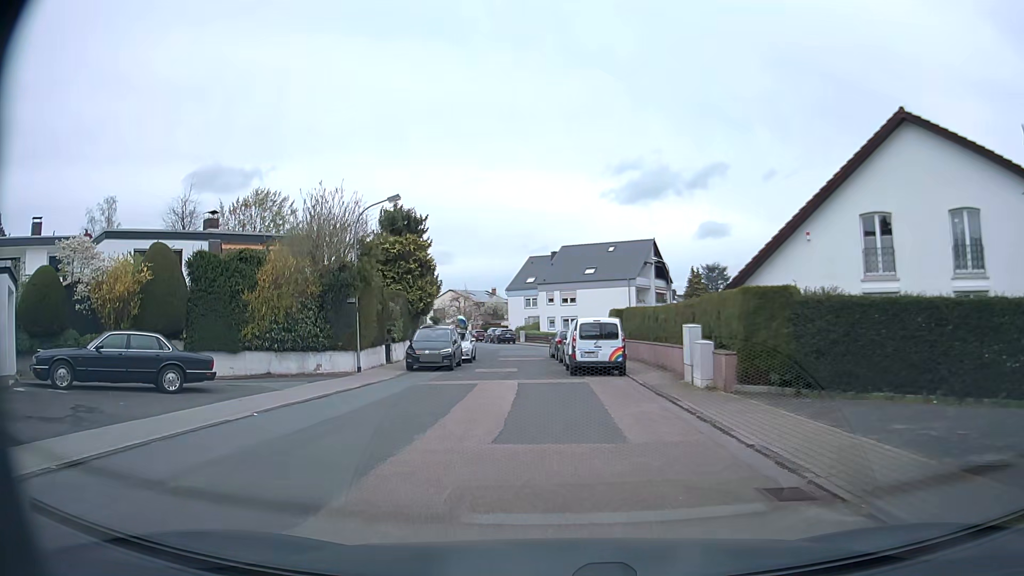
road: residential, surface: asphalt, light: Day
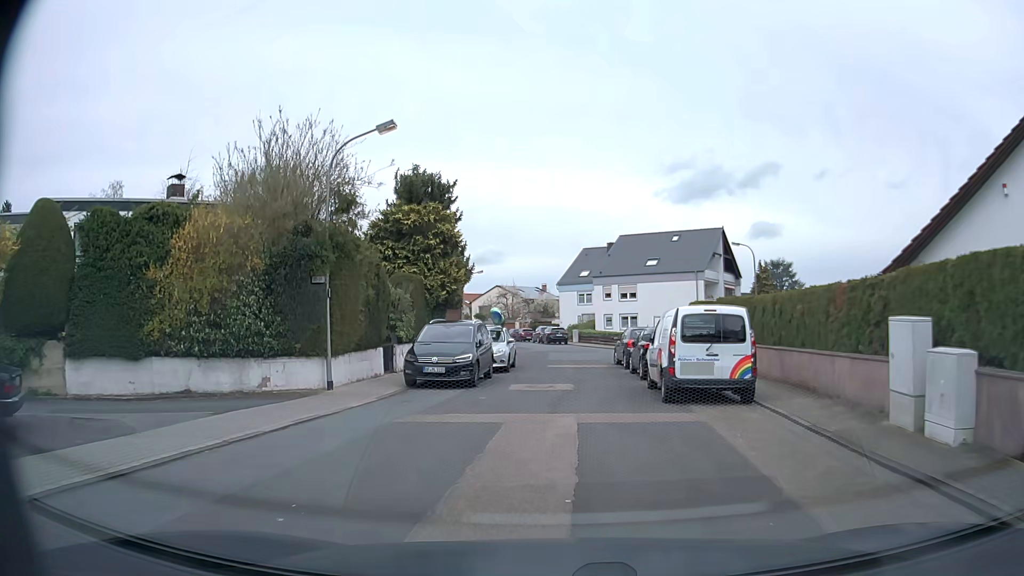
(-0.5, +8.6) m; -5°
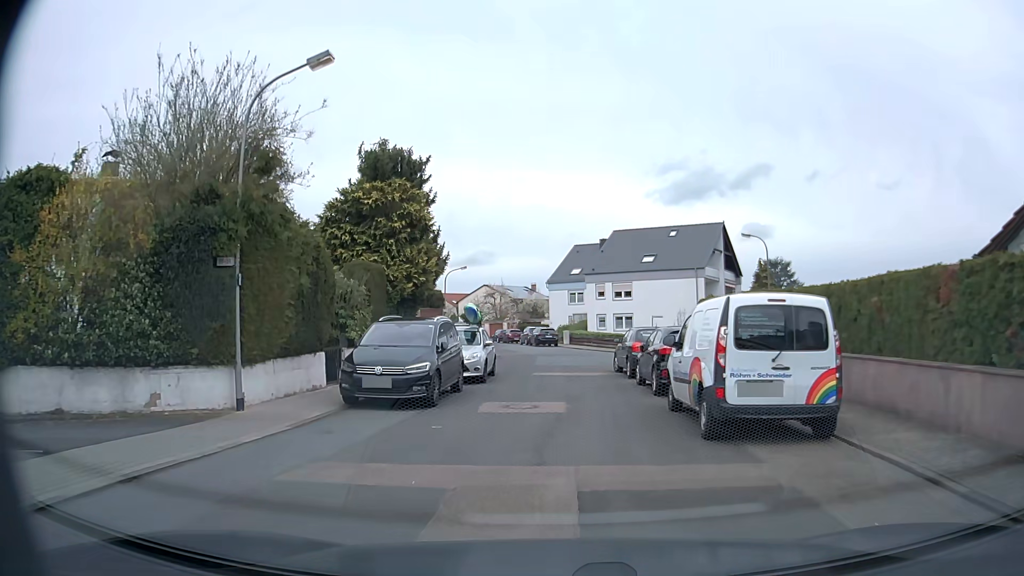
(0.0, +4.3) m; +1°
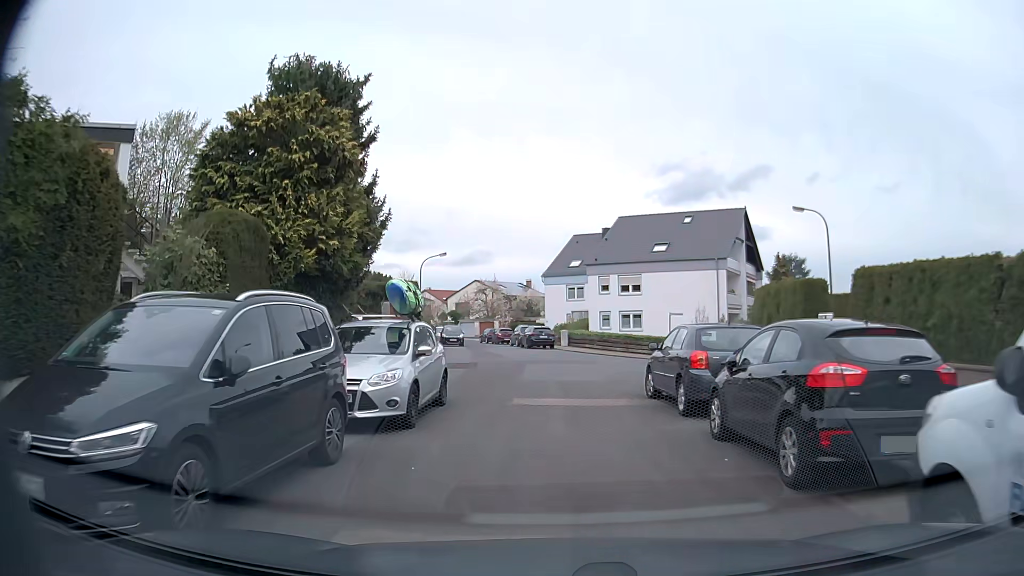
(0.0, +8.6) m; 0°
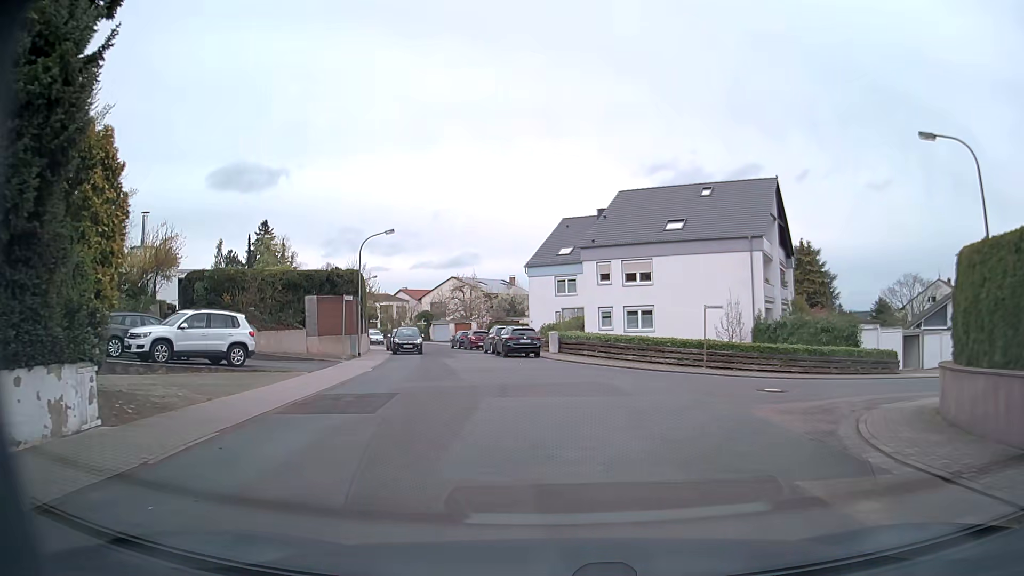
(0.0, +11.6) m; +2°
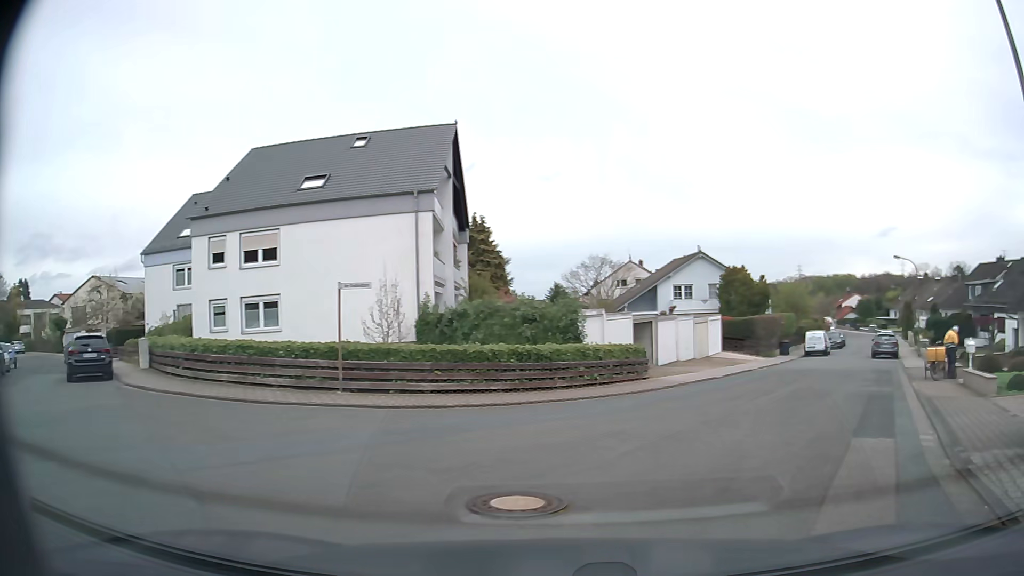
(+1.8, +11.3) m; +28°
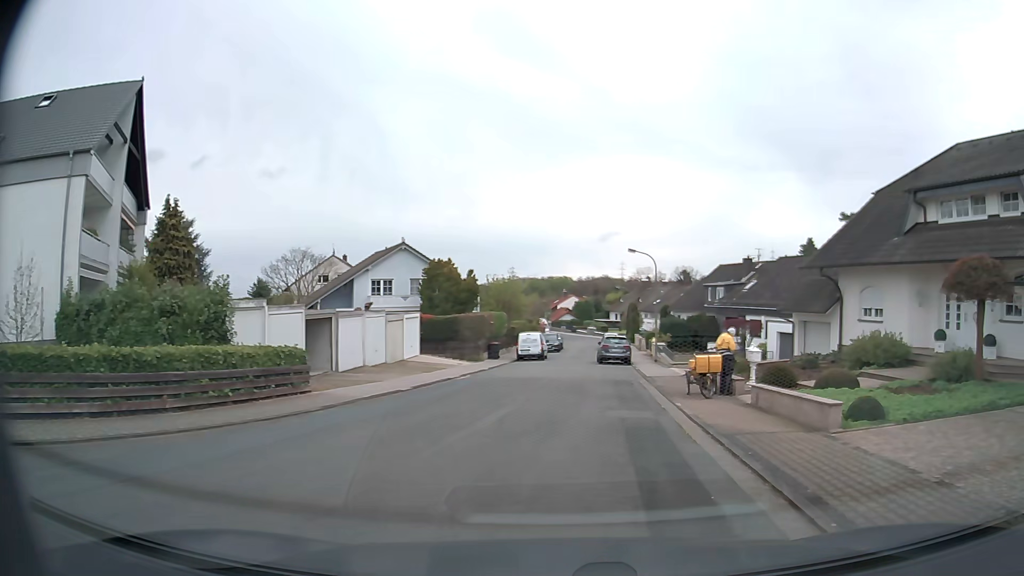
(+1.1, +5.8) m; +23°
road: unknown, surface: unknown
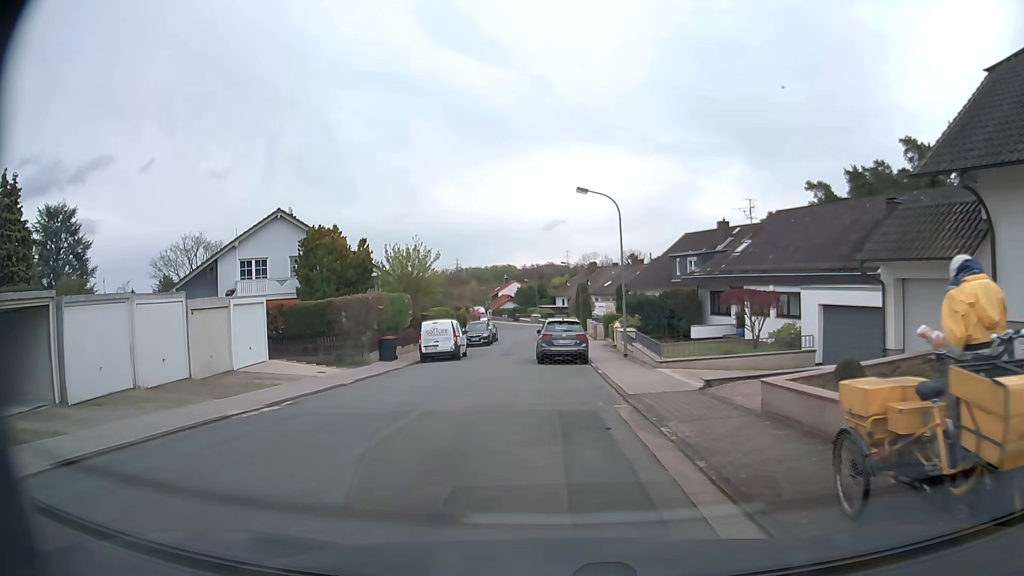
(+1.6, +13.7) m; +7°
(0, +10) (-2, +20) (-3, +30) (-3, +40) (-3, +50) (-3, +60) (-2, +70) (-2, +80) (-3, +90) (-6, +99) m
